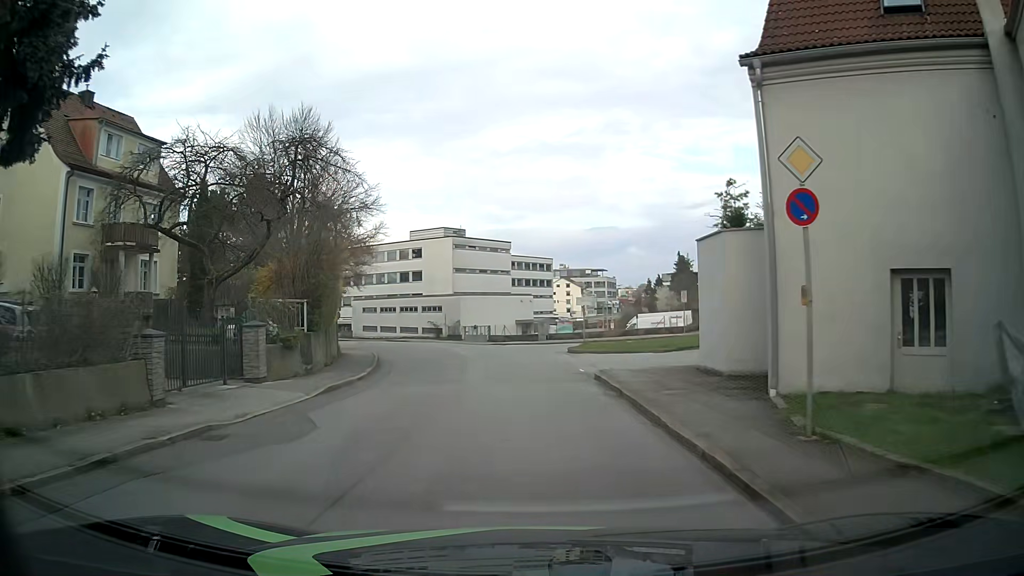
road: residential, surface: asphalt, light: Day
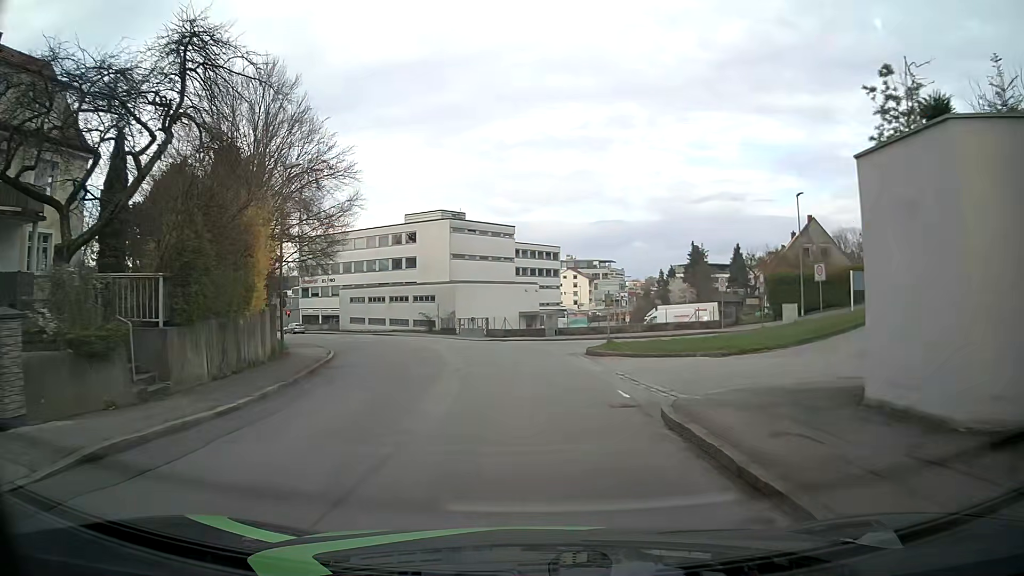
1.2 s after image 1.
(-0.1, +9.0) m; -1°
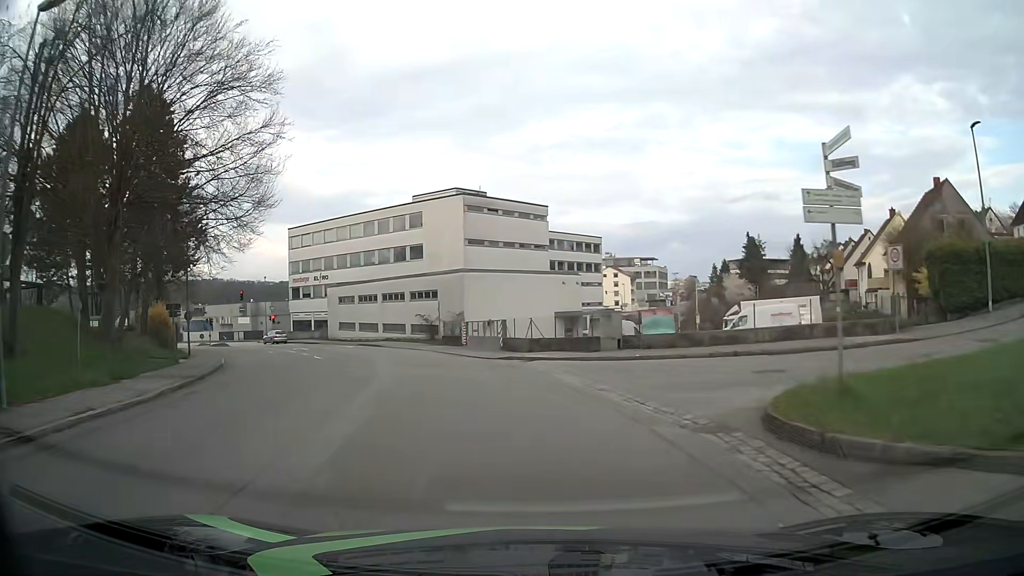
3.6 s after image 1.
(-0.3, +18.1) m; -3°
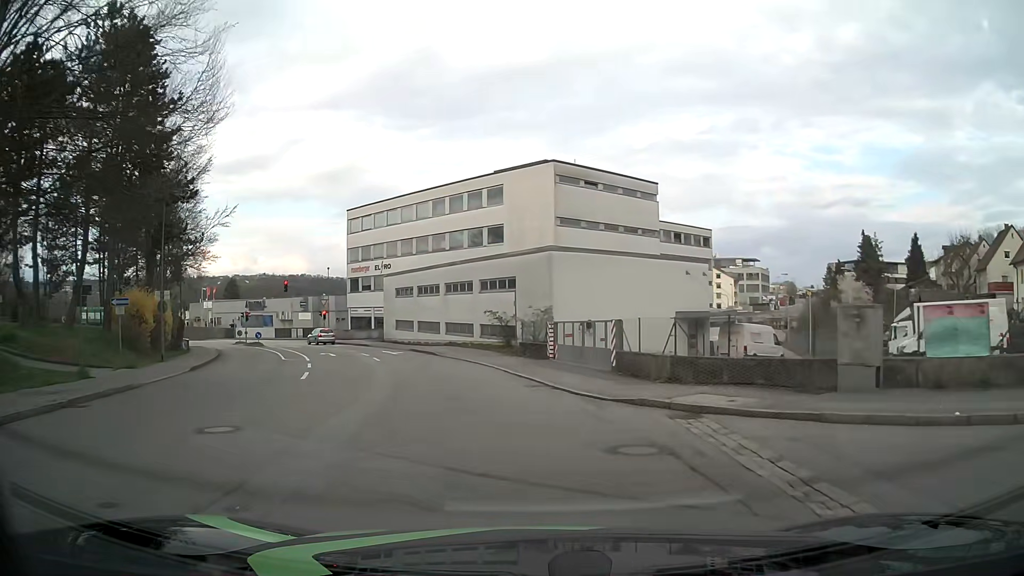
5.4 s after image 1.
(-0.9, +13.3) m; -8°
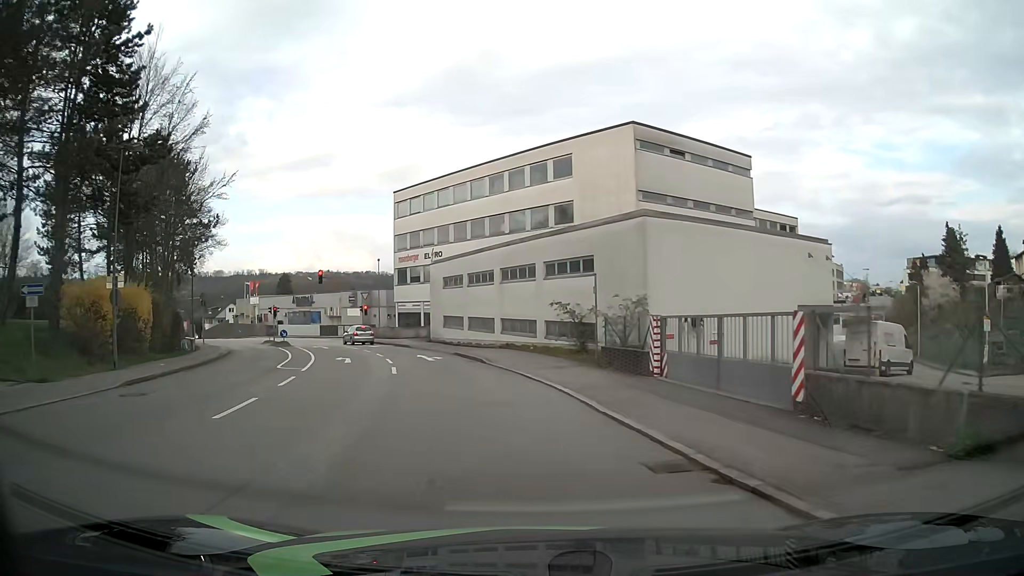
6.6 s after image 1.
(-0.4, +8.9) m; -6°
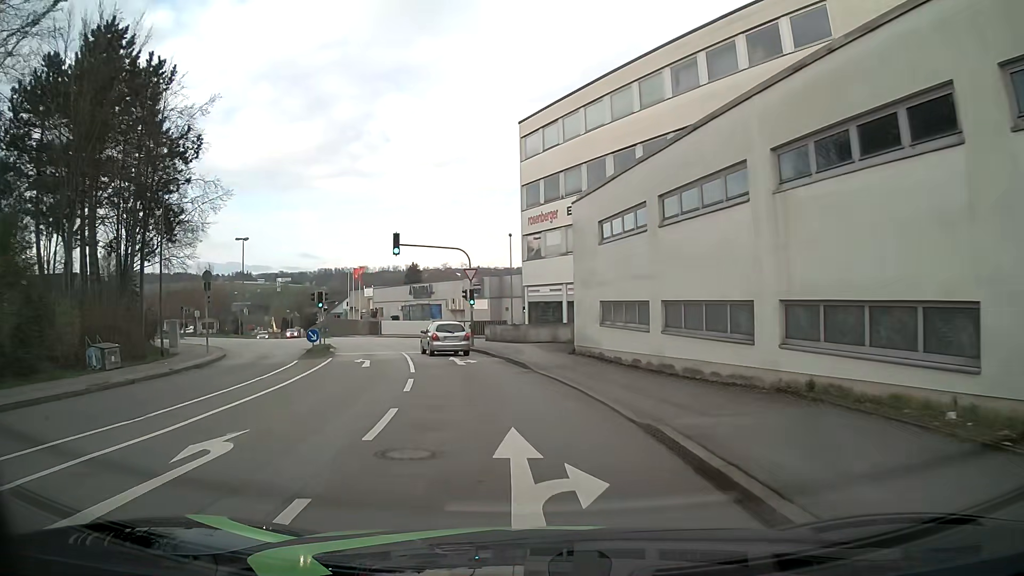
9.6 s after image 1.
(-2.5, +22.2) m; -13°
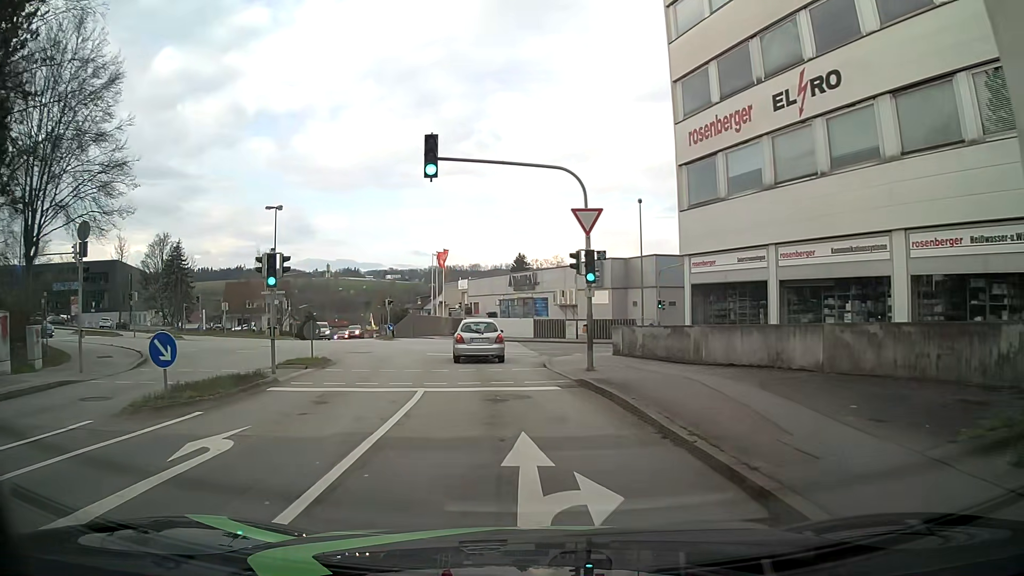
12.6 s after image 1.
(-1.7, +18.8) m; -10°
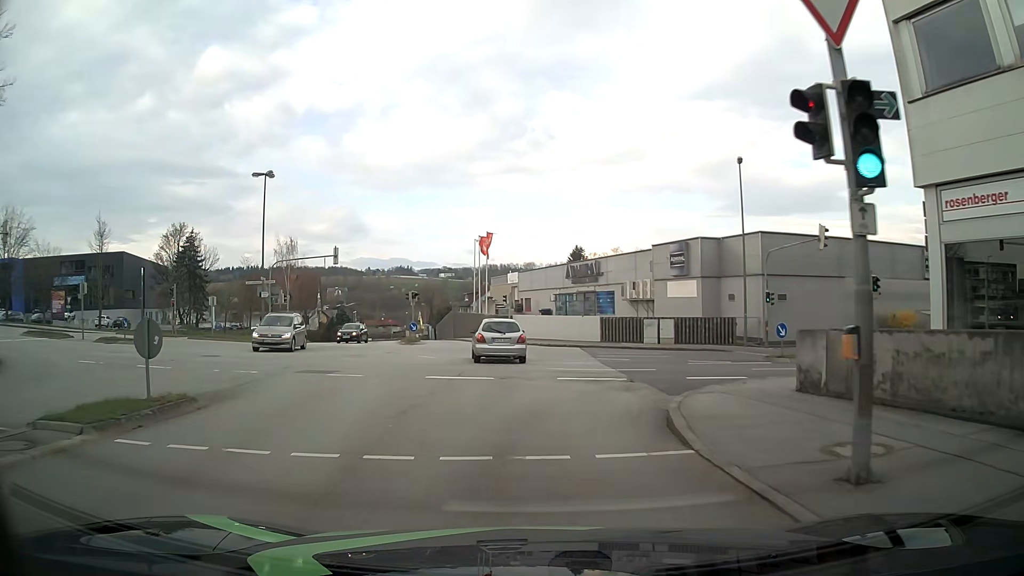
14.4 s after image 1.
(-0.6, +12.6) m; -5°
(0, +10) (-1, +20) (-2, +30) (-4, +40) (-6, +50) (-8, +59) (-11, +69) (-13, +79) (-15, +88) (-17, +98) m
